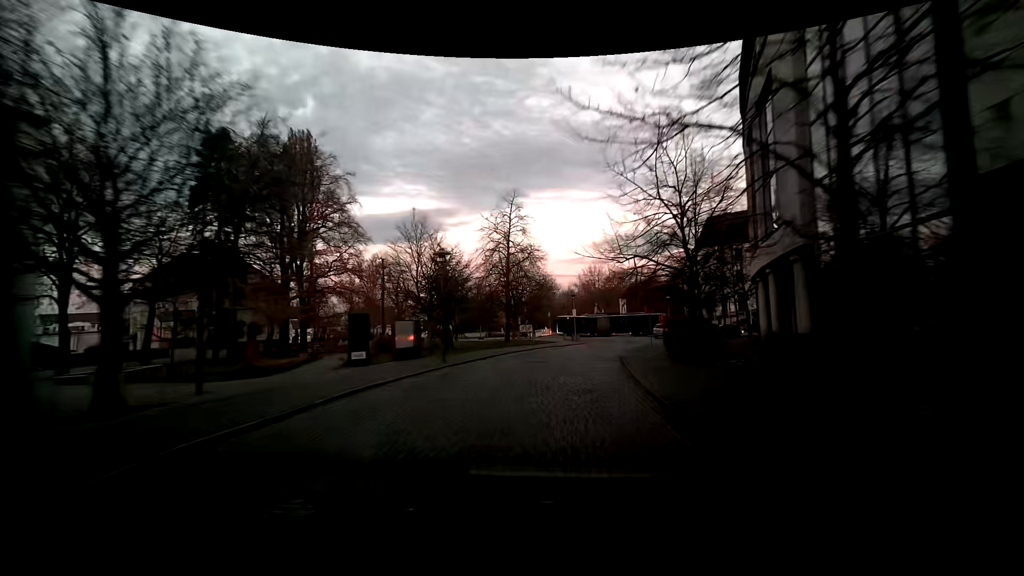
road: residential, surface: sett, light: Dusk
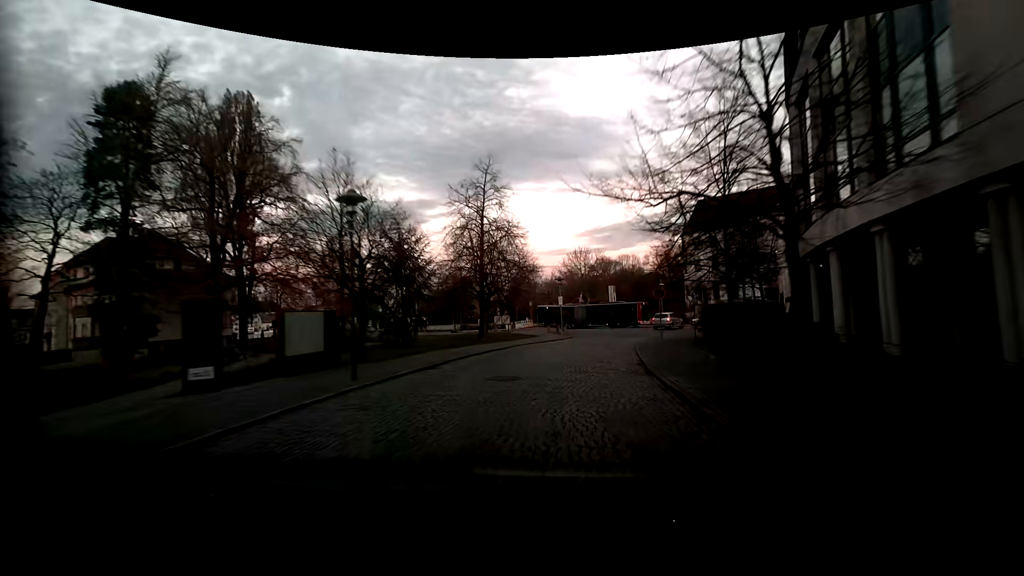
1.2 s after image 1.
(0.0, +8.2) m; +3°
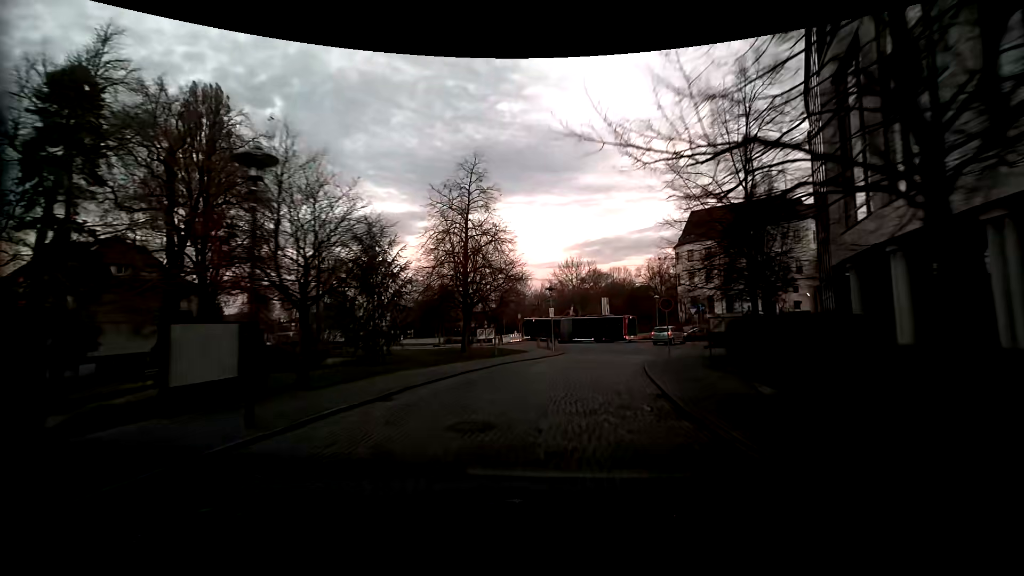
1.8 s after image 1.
(0.0, +3.9) m; +1°
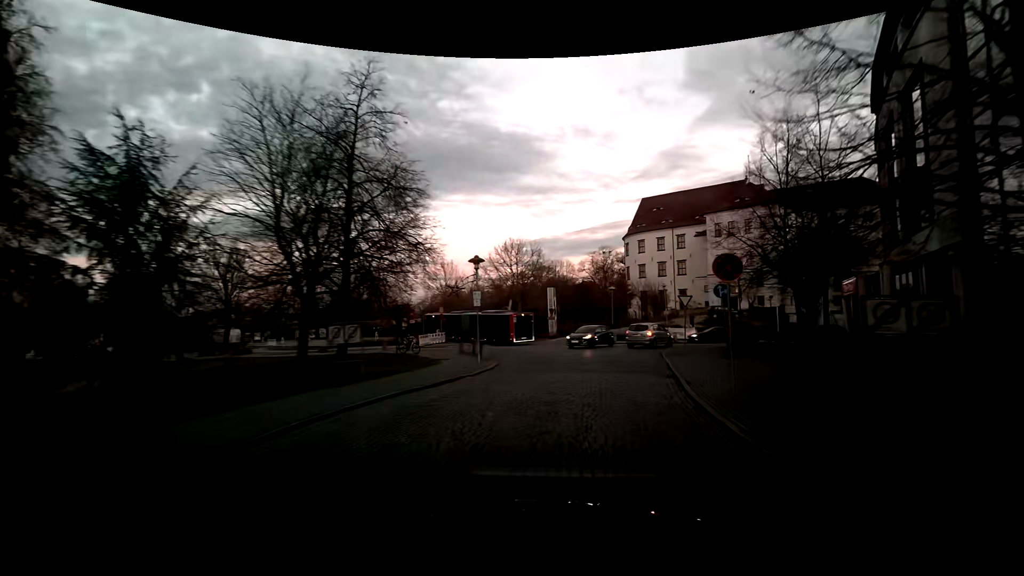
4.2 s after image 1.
(+0.5, +14.2) m; +7°
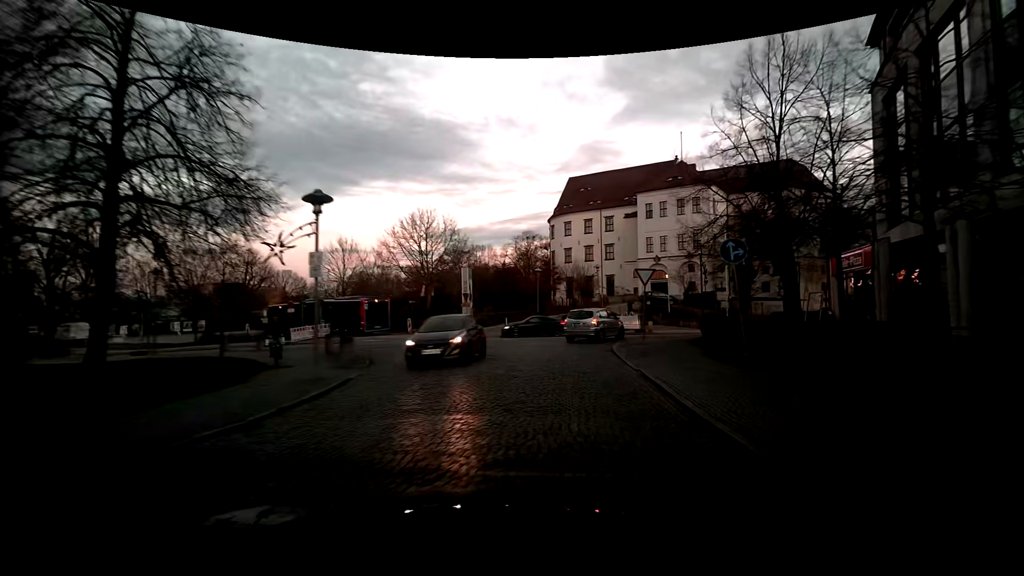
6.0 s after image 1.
(+0.5, +9.2) m; +9°
